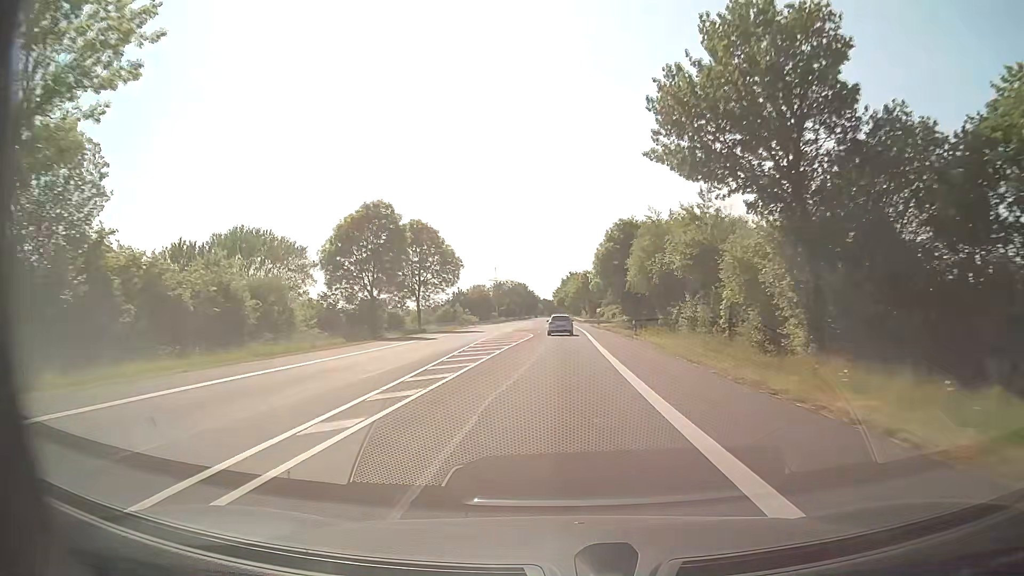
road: secondary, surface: asphalt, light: Day
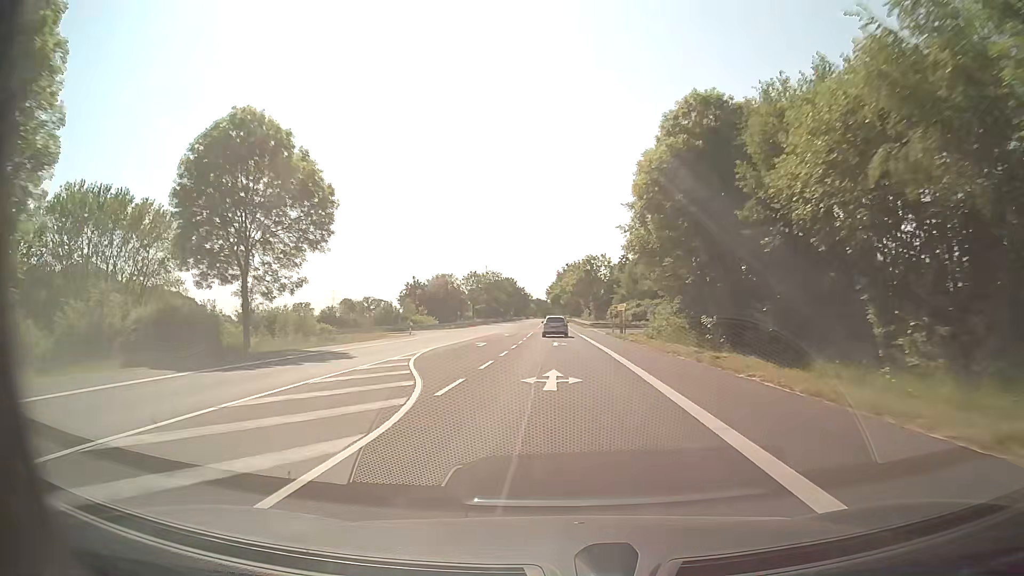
(+0.2, +40.9) m; +1°
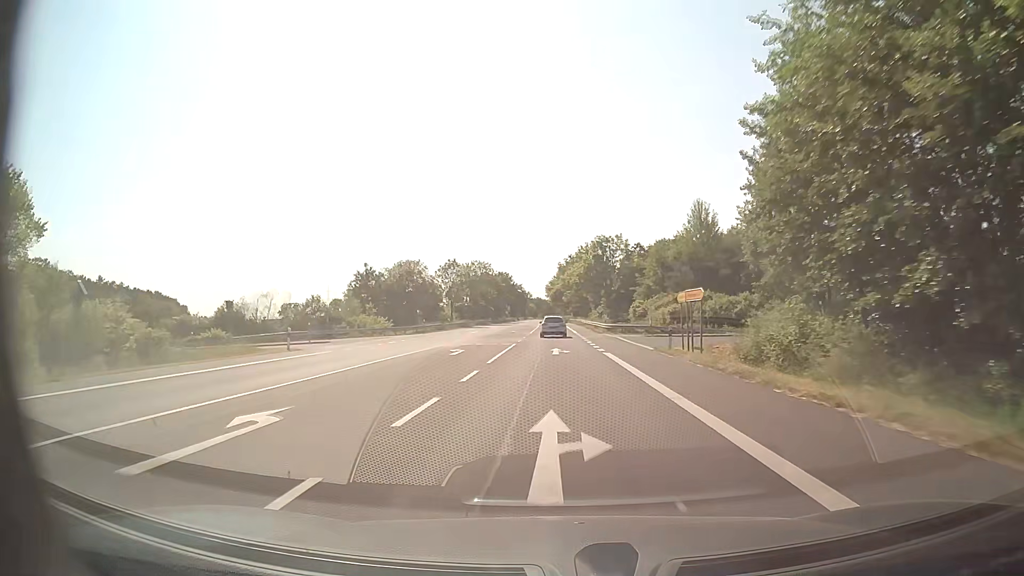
(0.0, +27.4) m; 0°
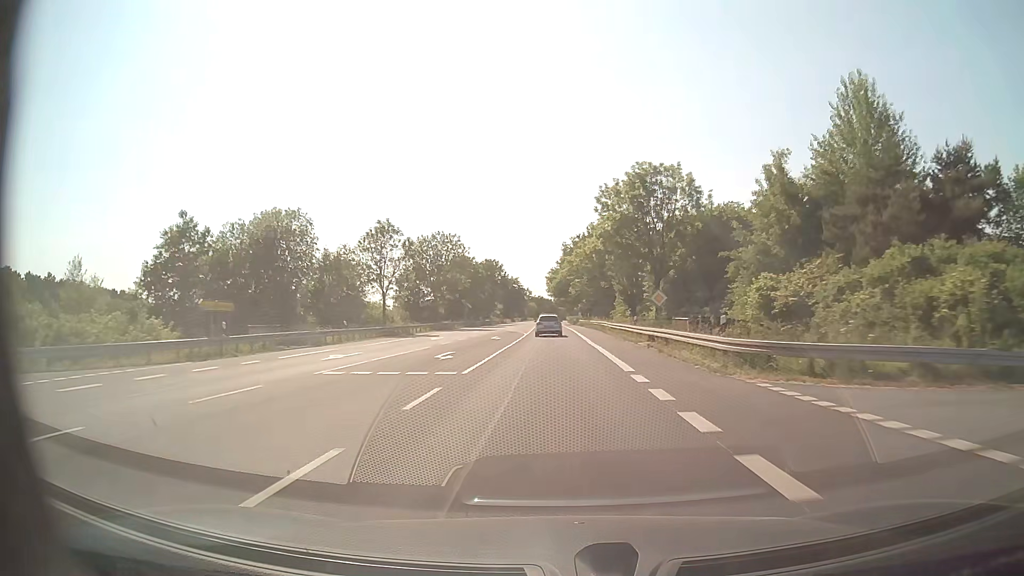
(-0.1, +41.4) m; 0°
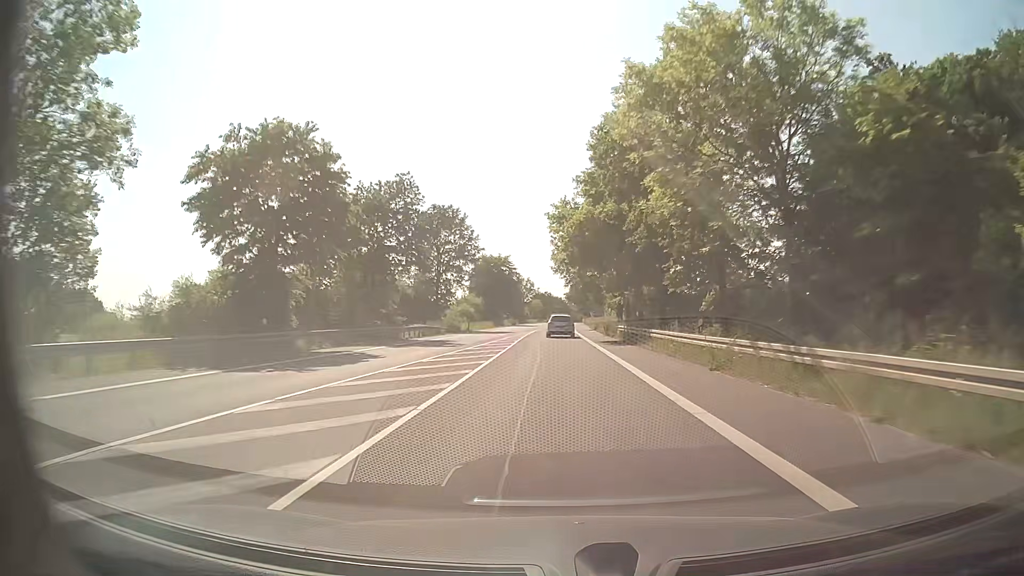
(-0.5, +68.7) m; -1°
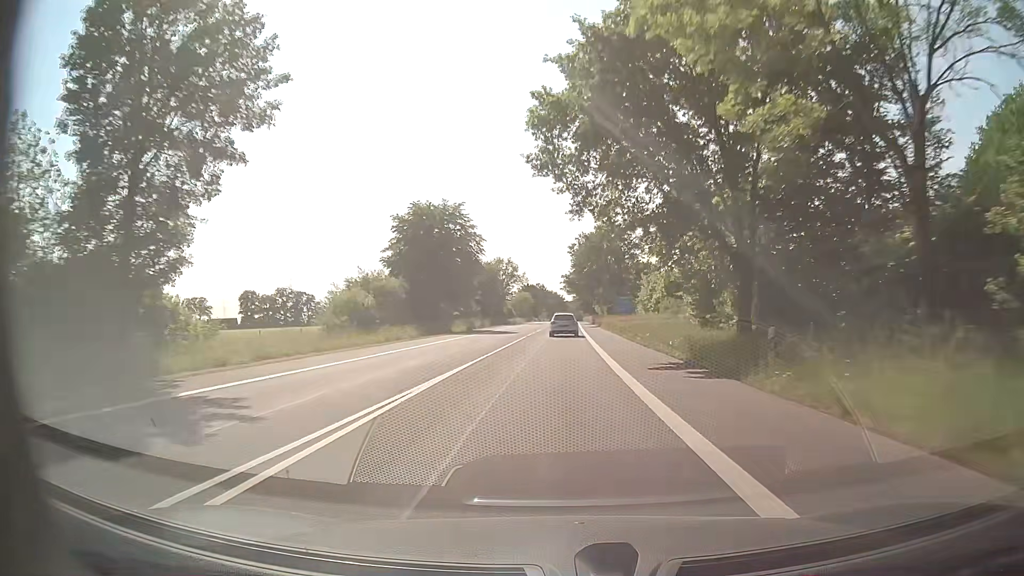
(0.0, +54.1) m; 0°
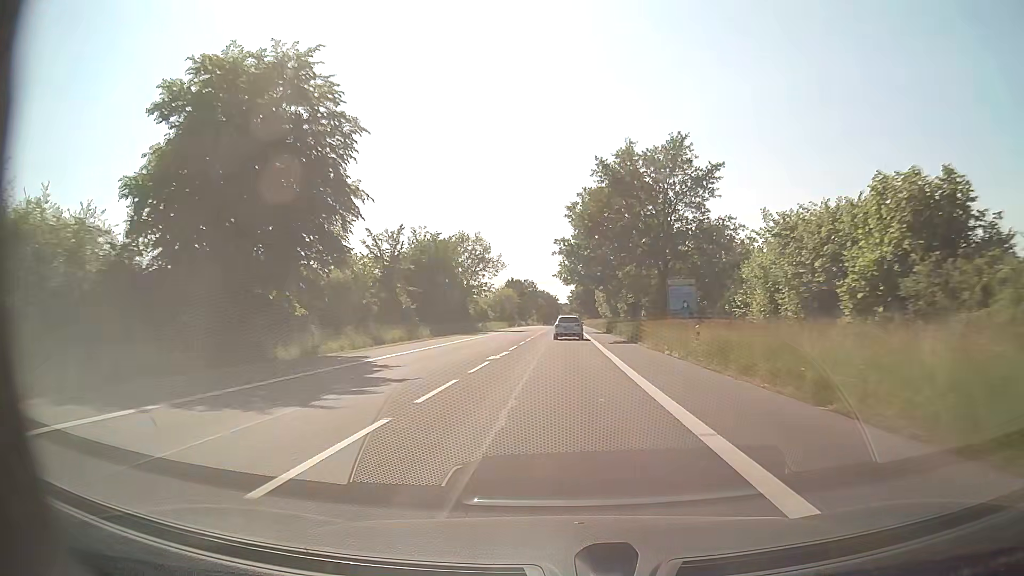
(+0.2, +40.2) m; +1°
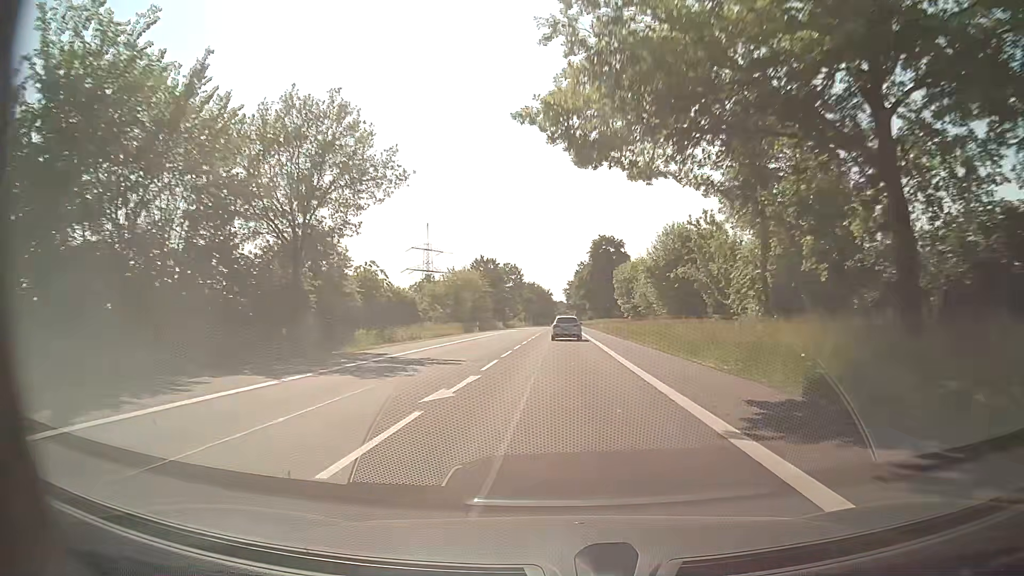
(+0.4, +53.0) m; +1°
(0, +10) (0, +20) (0, +30) (0, +40) (0, +50) (0, +60) (0, +70) (0, +80) (0, +90) (0, +100) m
